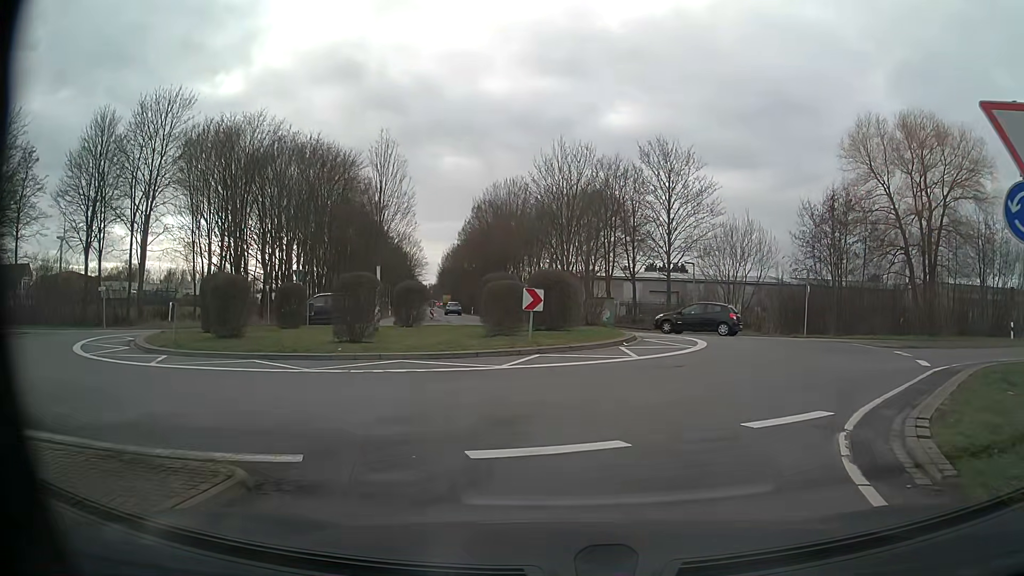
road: tertiary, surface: asphalt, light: Day
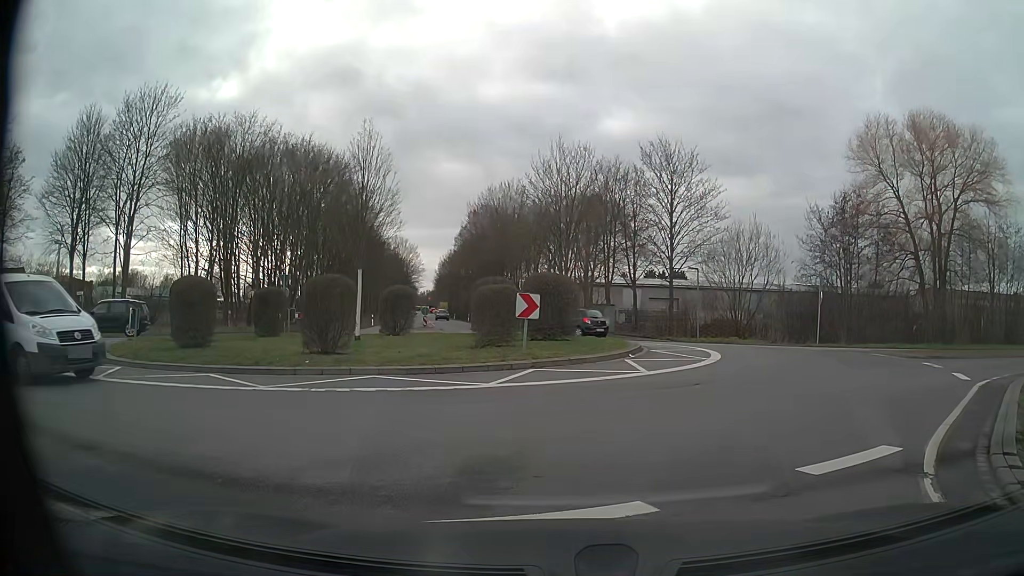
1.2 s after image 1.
(0.0, +1.6) m; +1°
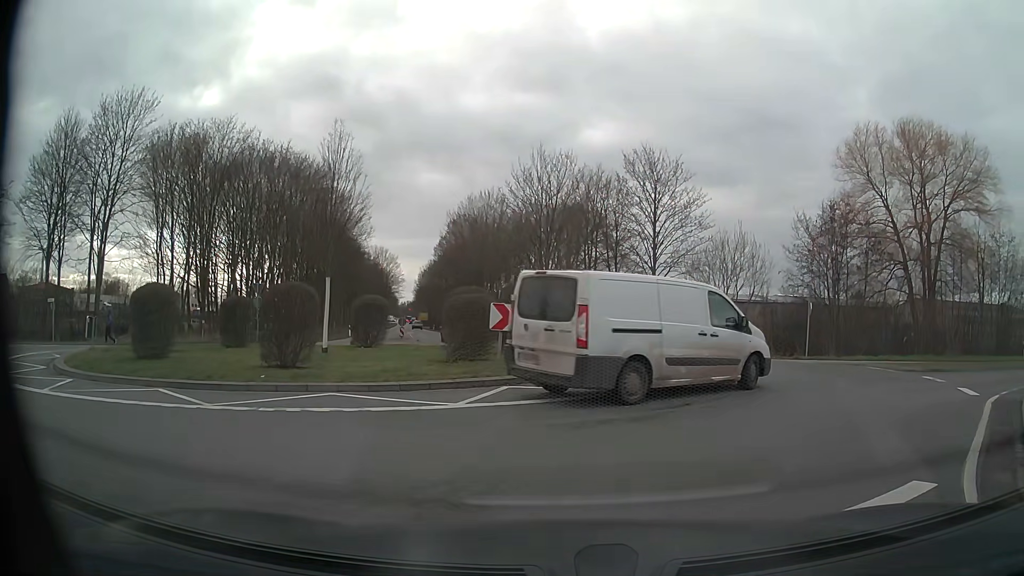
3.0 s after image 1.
(0.0, +1.3) m; +2°
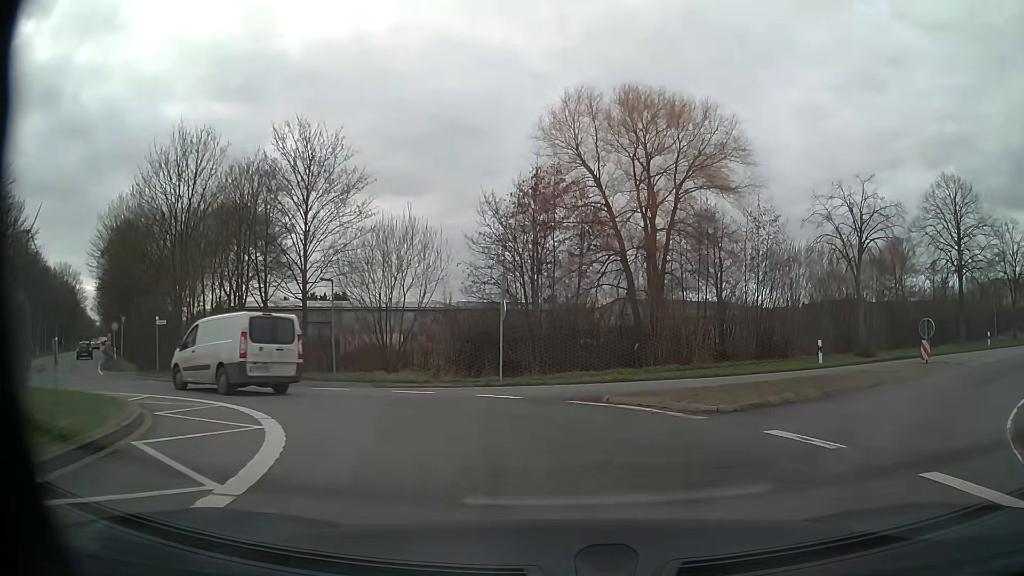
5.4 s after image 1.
(+2.3, +9.9) m; +26°
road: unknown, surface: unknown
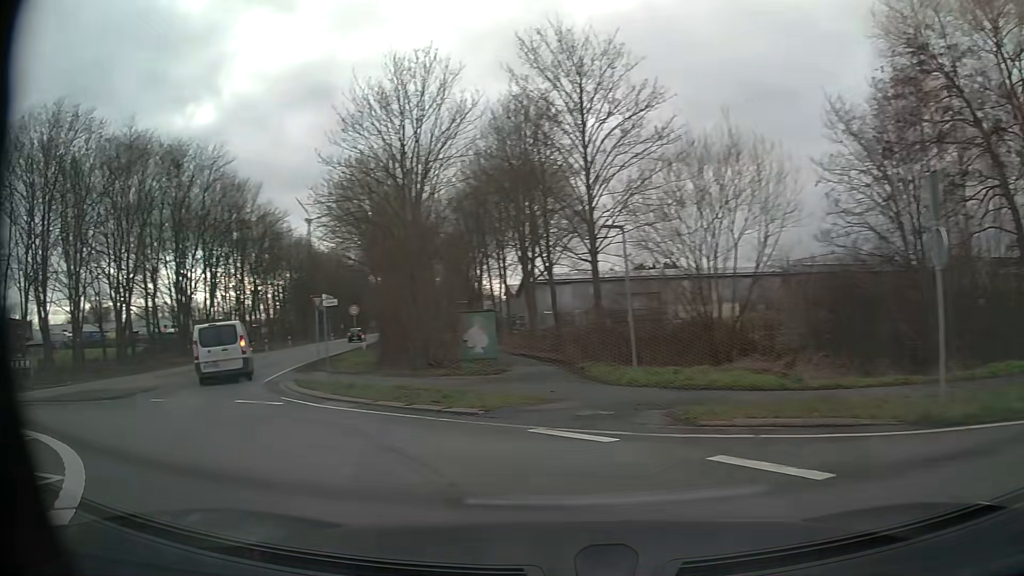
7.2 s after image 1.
(-1.4, +11.2) m; -26°
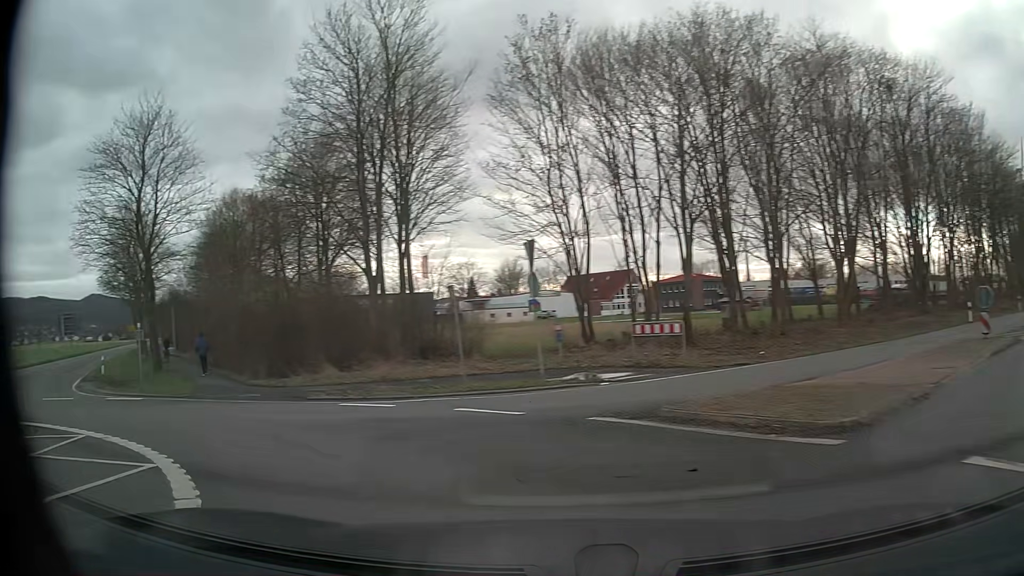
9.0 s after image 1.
(-6.1, +10.1) m; -62°
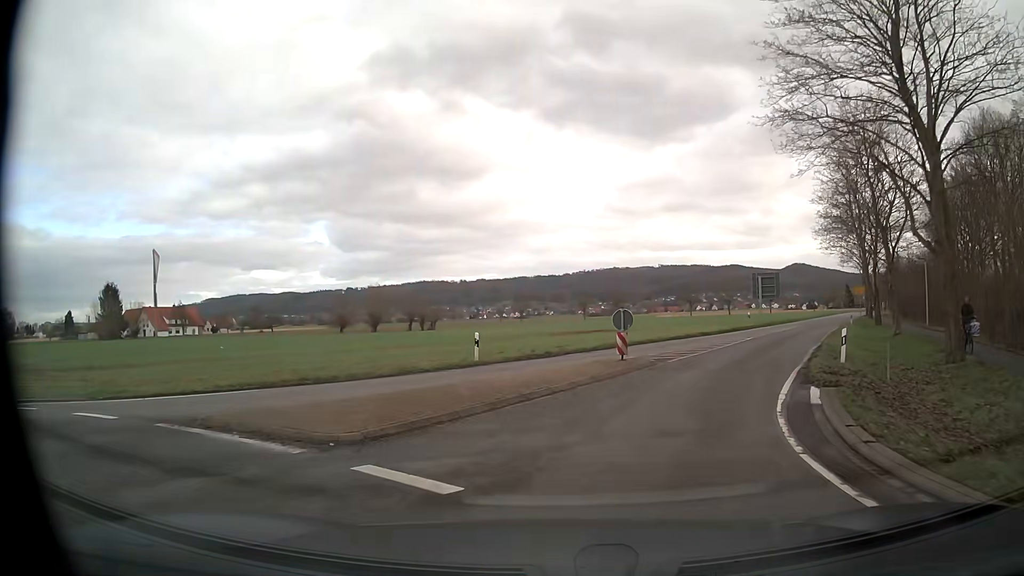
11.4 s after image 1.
(-10.7, +13.4) m; -64°
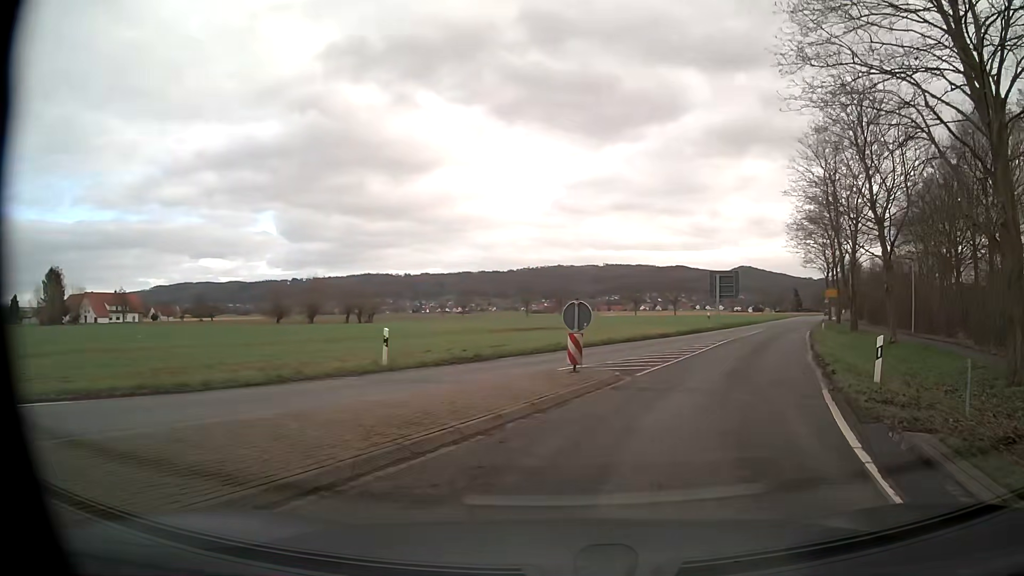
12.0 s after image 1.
(+0.1, +5.3) m; +3°
(+2, +10) (+5, +19) (+9, +28) (+13, +37) (+17, +47) (+22, +56) (+26, +65) (+30, +74) (+34, +83) (+39, +92) m
